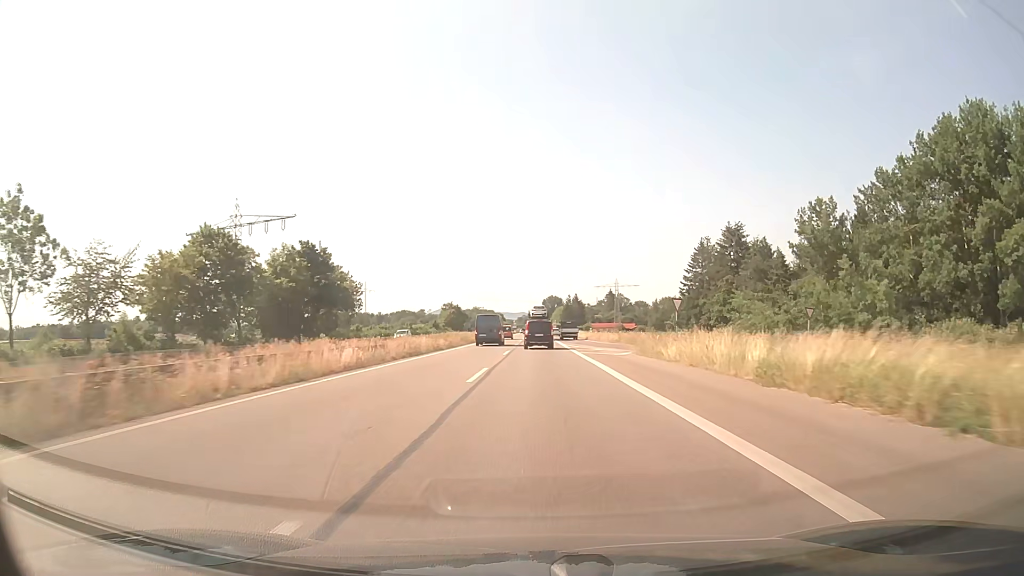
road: trunk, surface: asphalt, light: Day
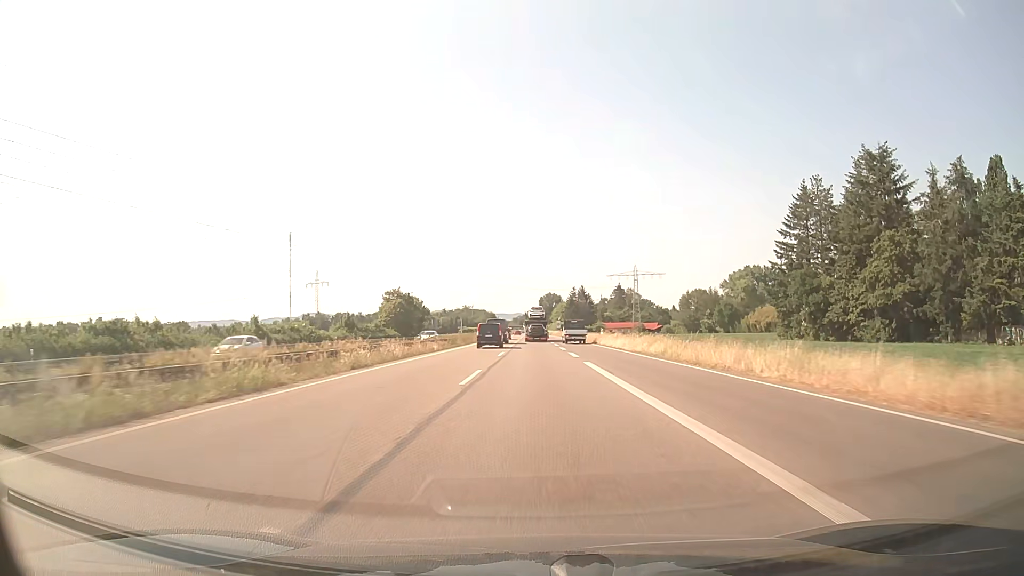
(+0.2, +73.8) m; 0°
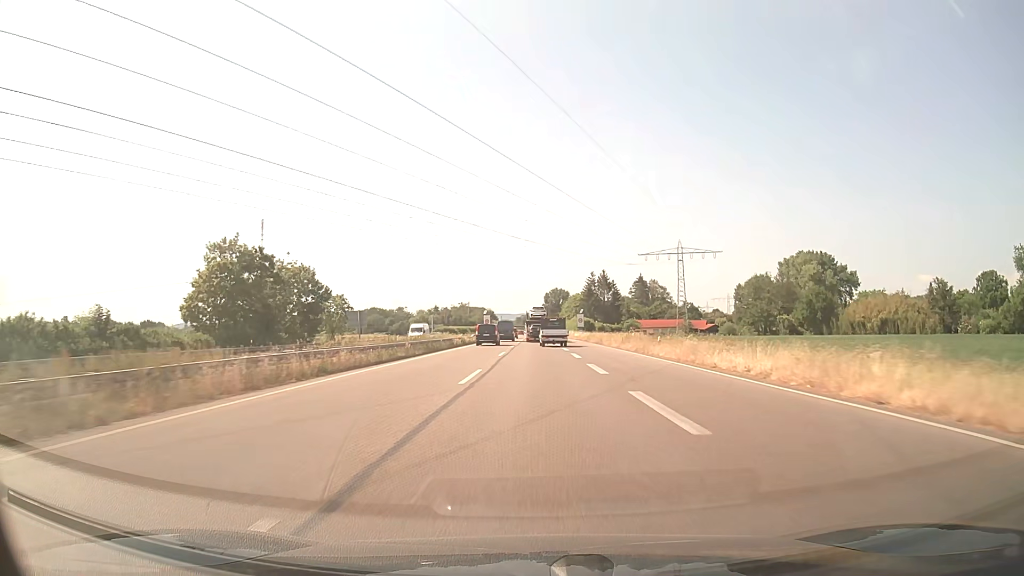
(-0.2, +73.6) m; -1°
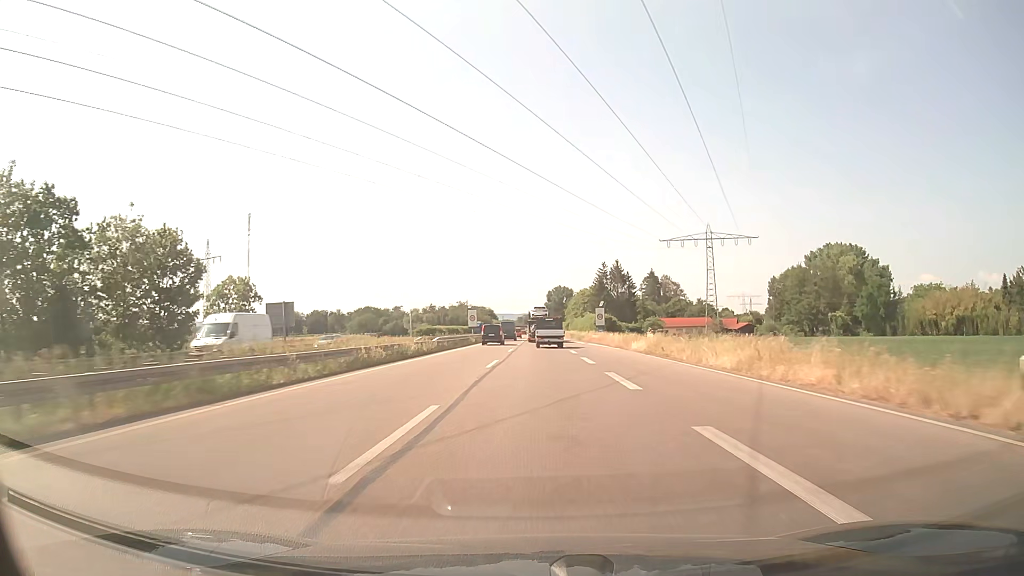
(0.0, +29.6) m; 0°
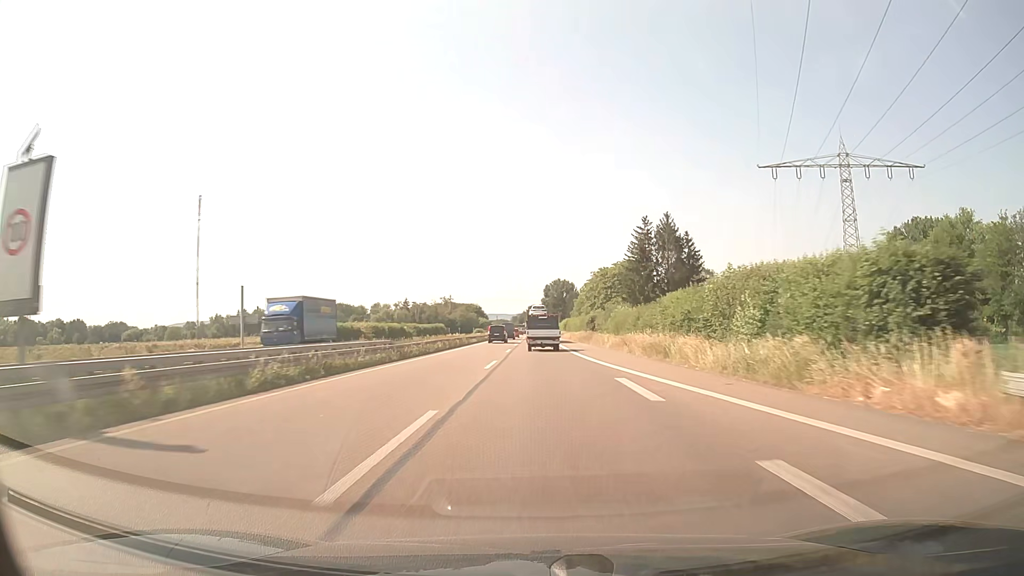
(+0.2, +74.5) m; 0°
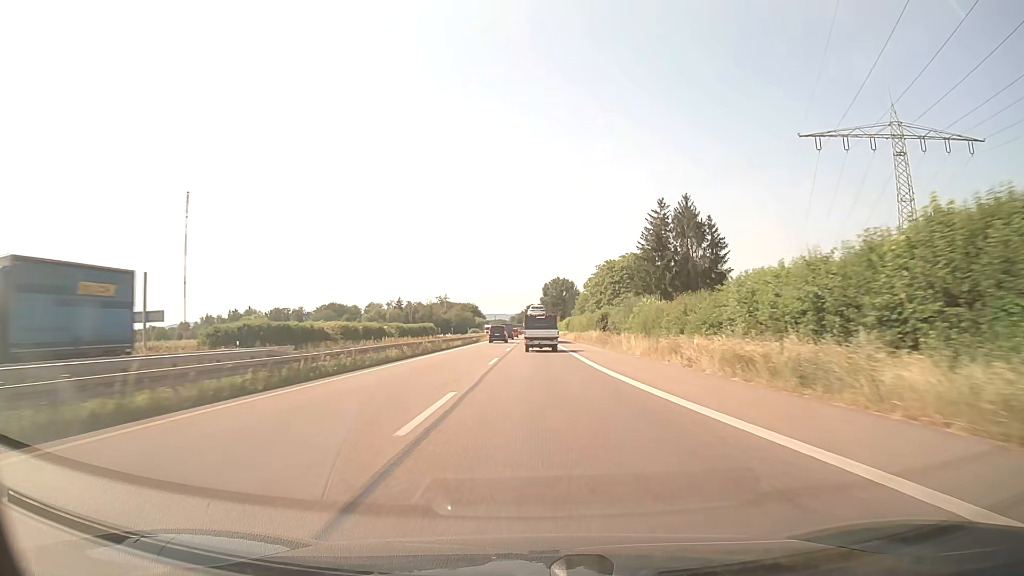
(0.0, +15.1) m; 0°
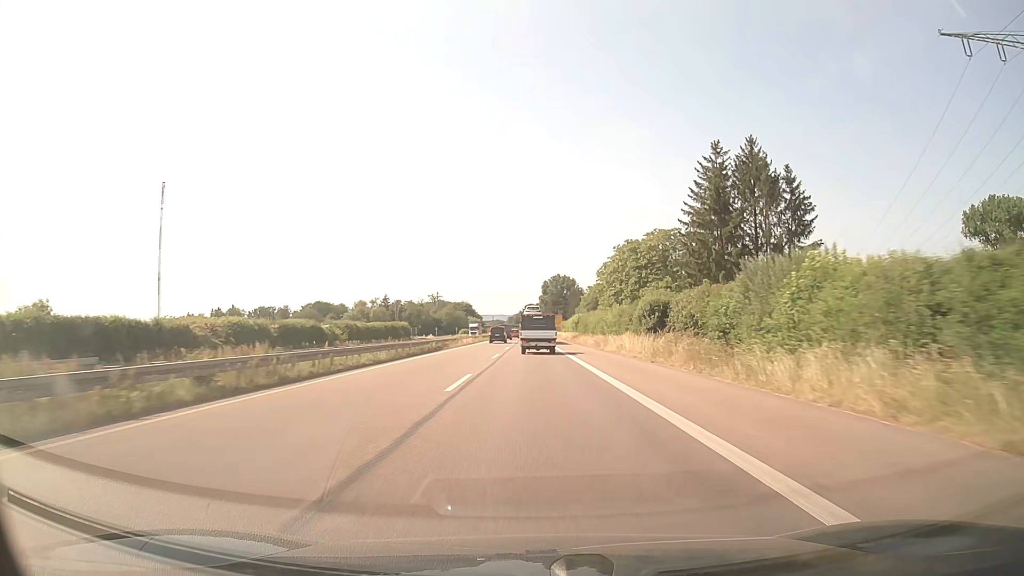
(+0.1, +30.4) m; 0°
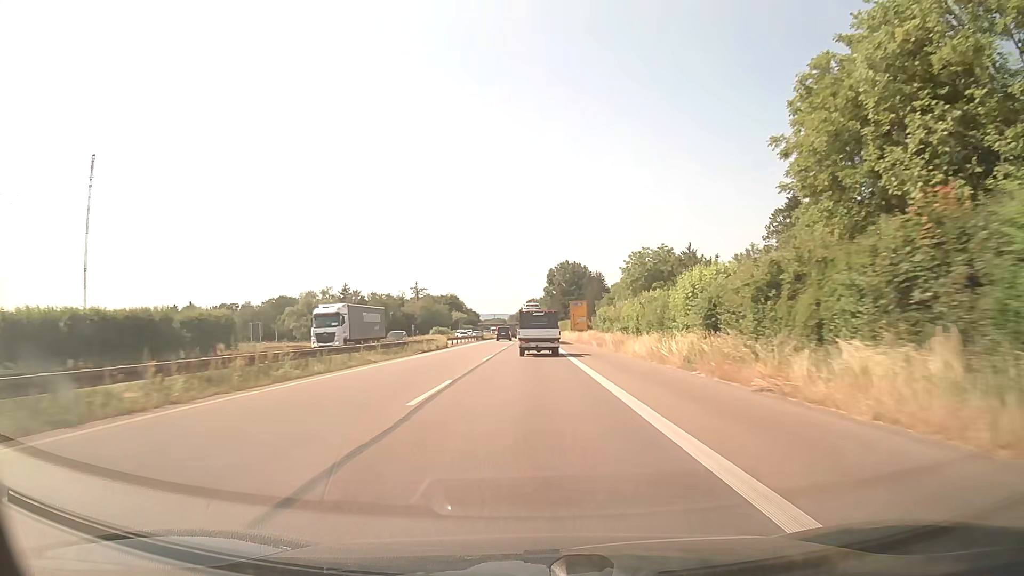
(-0.1, +76.9) m; 0°
(0, +10) (0, +20) (0, +30) (0, +40) (0, +50) (0, +60) (0, +70) (0, +80) (0, +90) (0, +100) m
